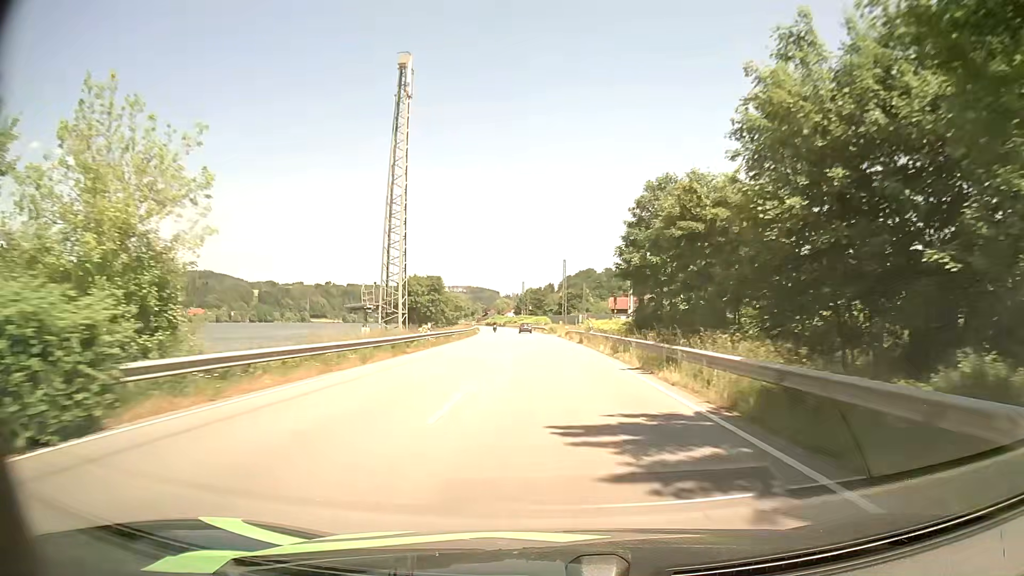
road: primary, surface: asphalt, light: Day
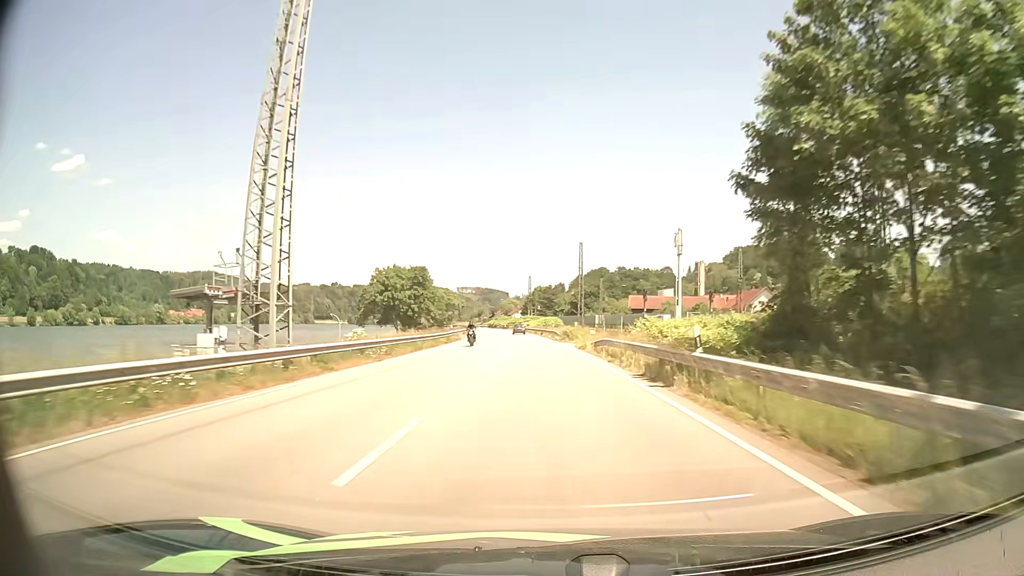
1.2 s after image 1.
(-0.2, +27.5) m; -1°
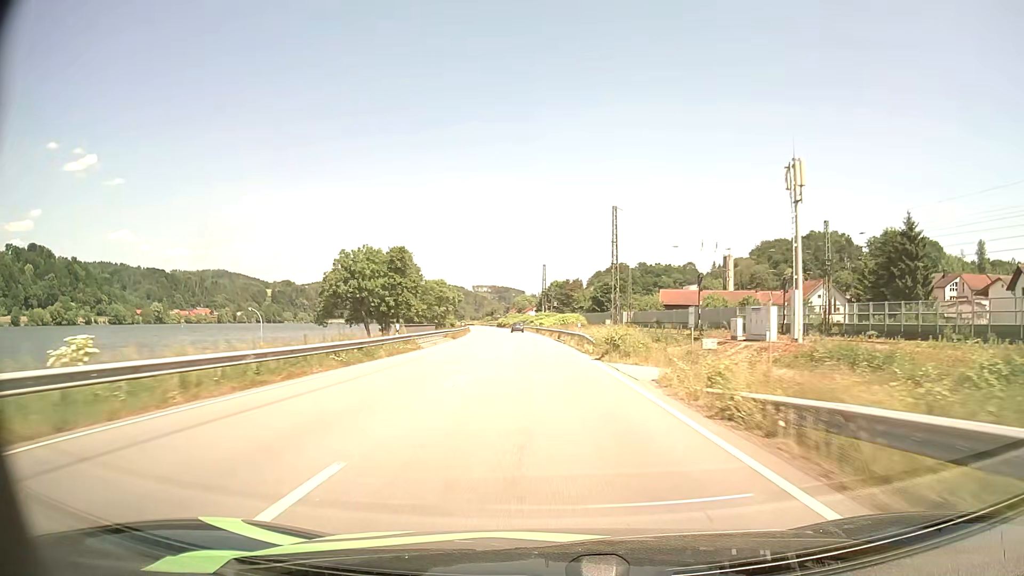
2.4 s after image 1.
(-0.3, +27.5) m; -1°
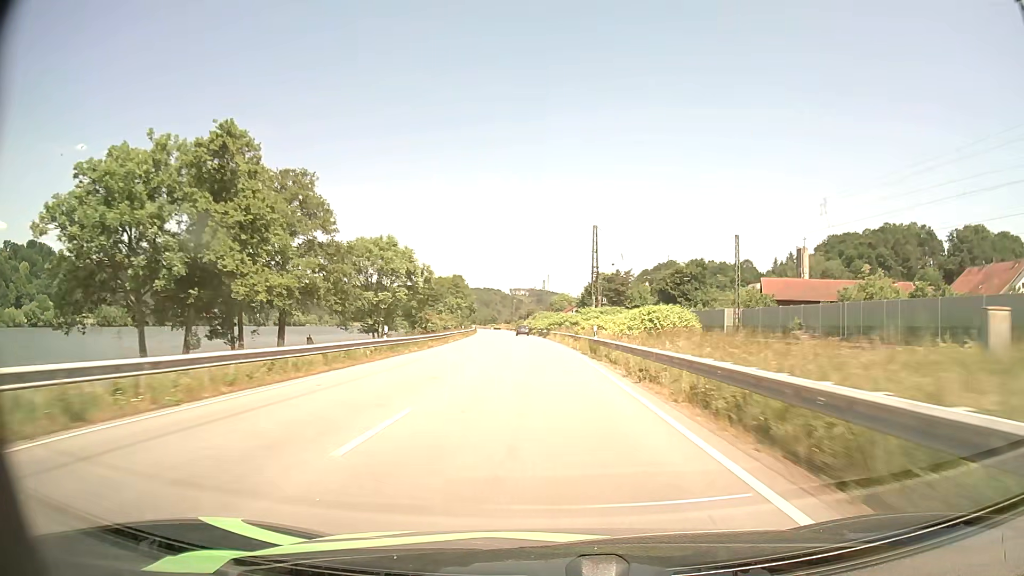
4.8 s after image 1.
(-1.7, +55.7) m; -3°
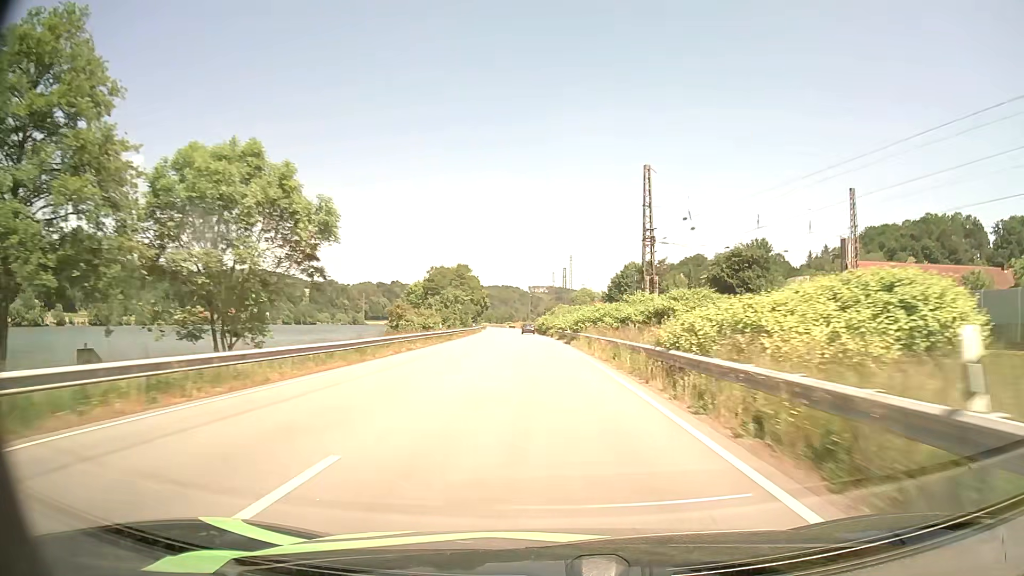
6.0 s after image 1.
(-0.4, +28.4) m; -2°
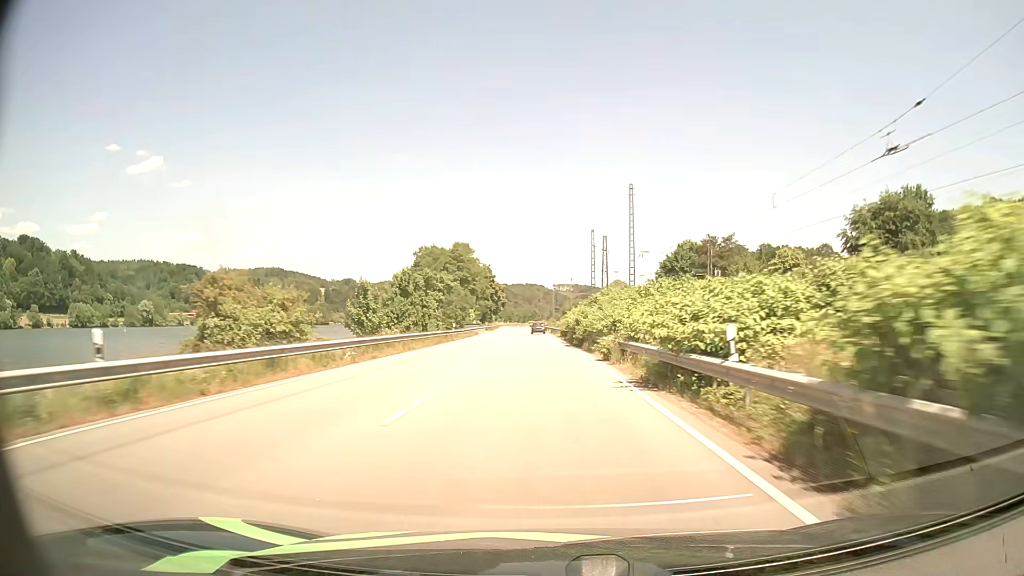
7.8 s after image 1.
(-0.8, +42.0) m; -2°
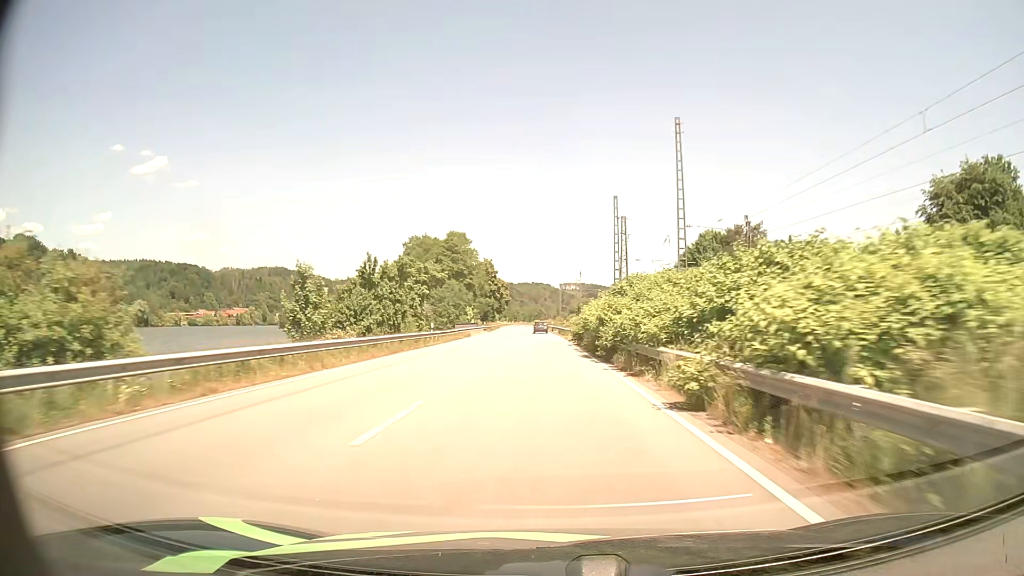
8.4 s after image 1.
(-0.1, +13.6) m; -1°
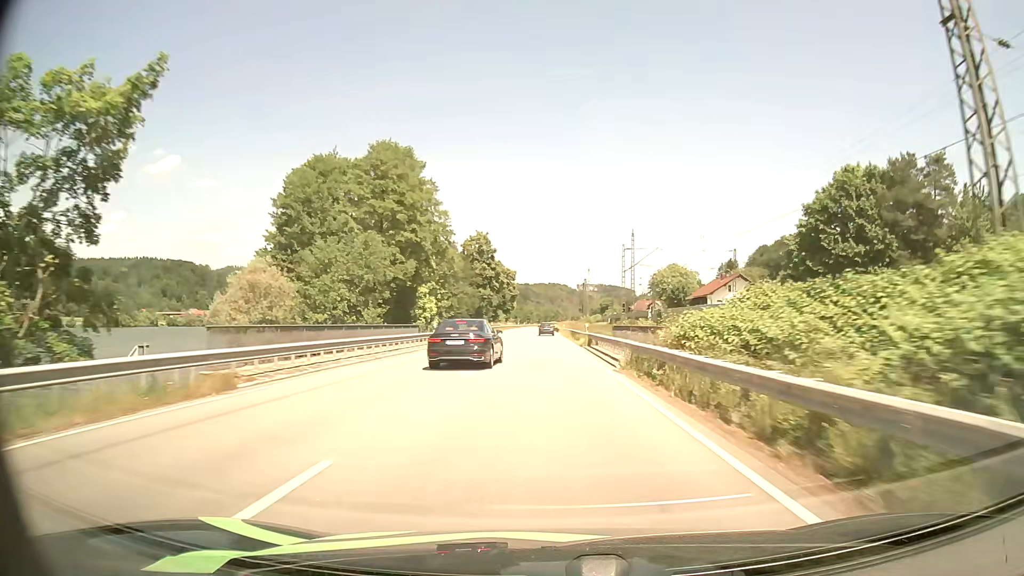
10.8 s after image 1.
(-0.7, +53.1) m; -1°
(0, +10) (0, +20) (0, +30) (0, +40) (-1, +50) (-1, +60) (-1, +70) (-1, +80) (-1, +90) (-1, +100) m
